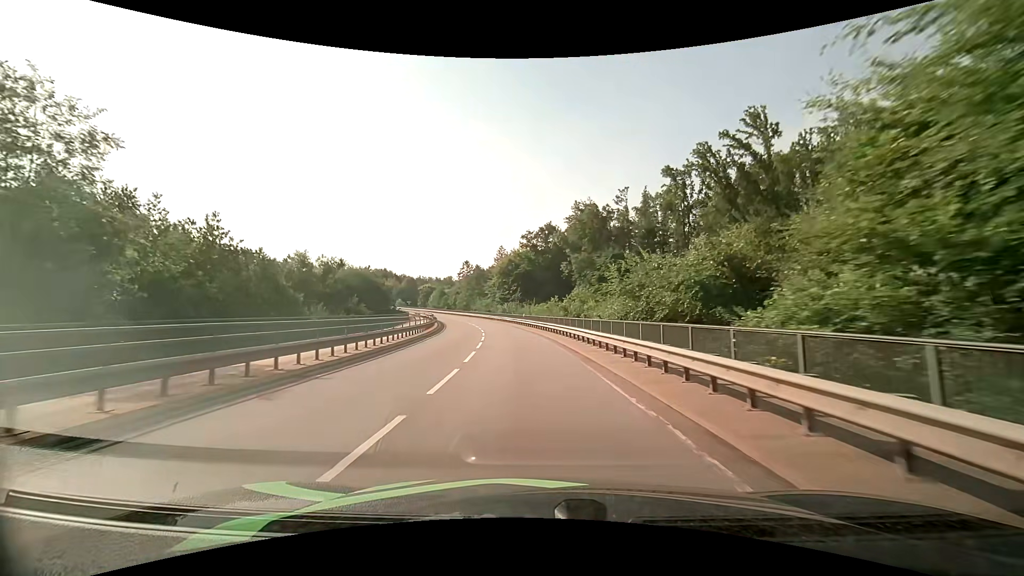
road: secondary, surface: asphalt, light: Day
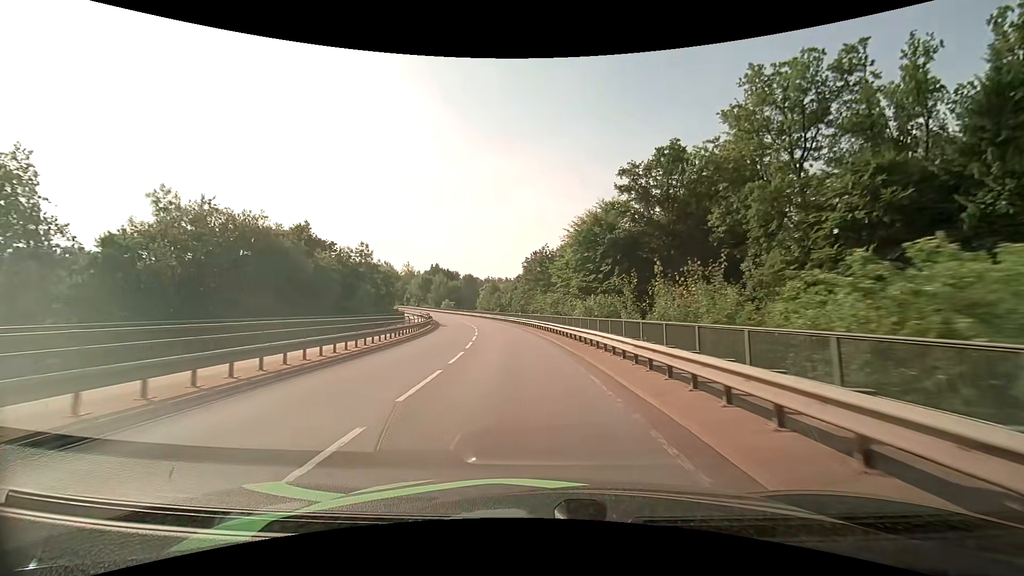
(-3.6, +49.1) m; -9°
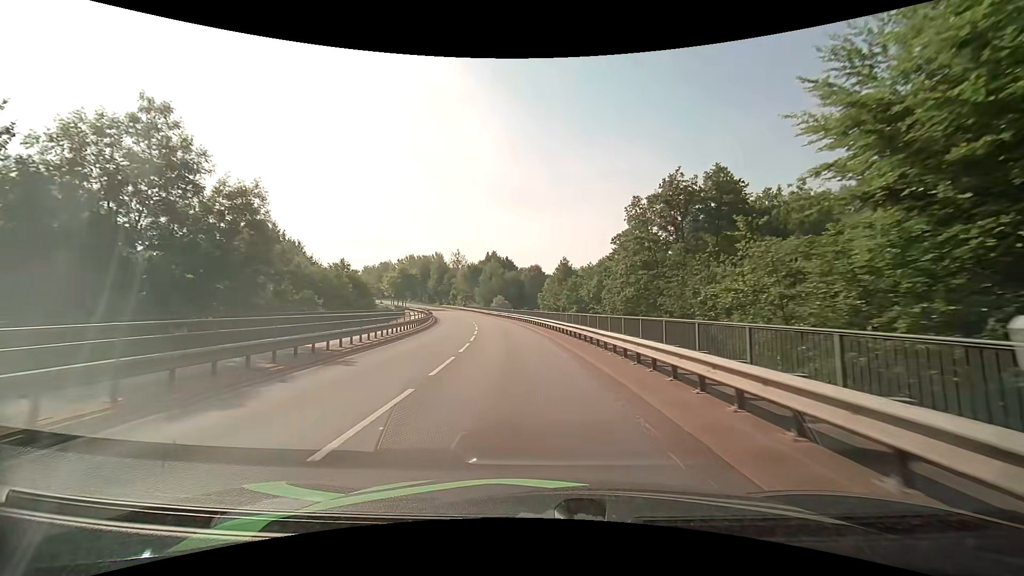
(-3.6, +45.3) m; -9°
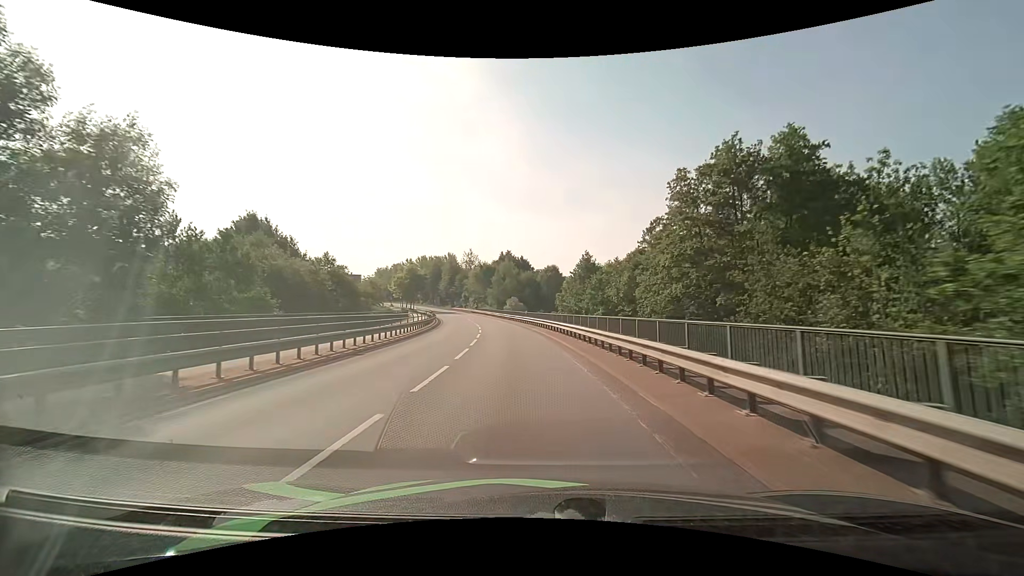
(-0.1, +8.2) m; -2°
